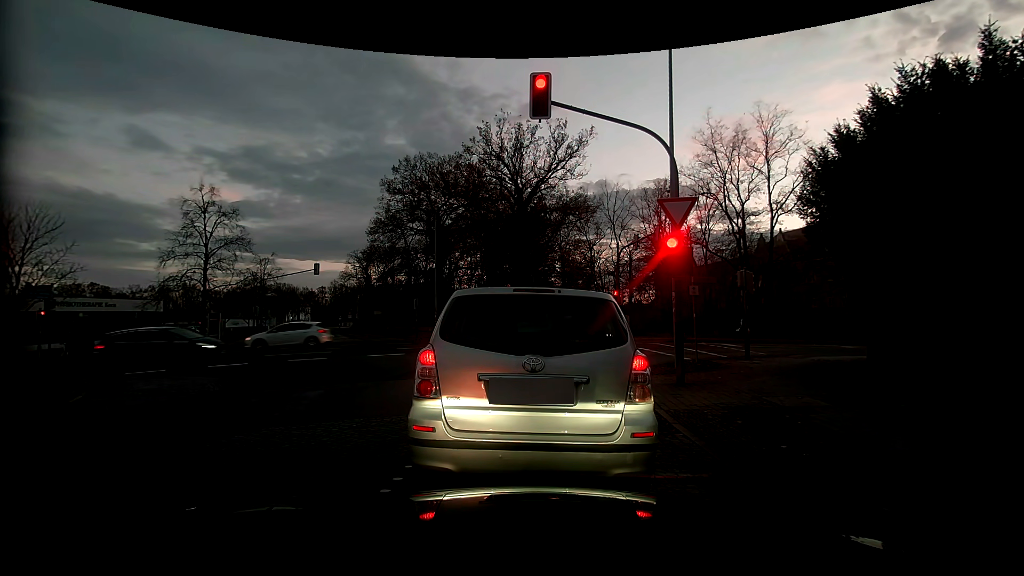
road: residential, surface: sett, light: Dusk
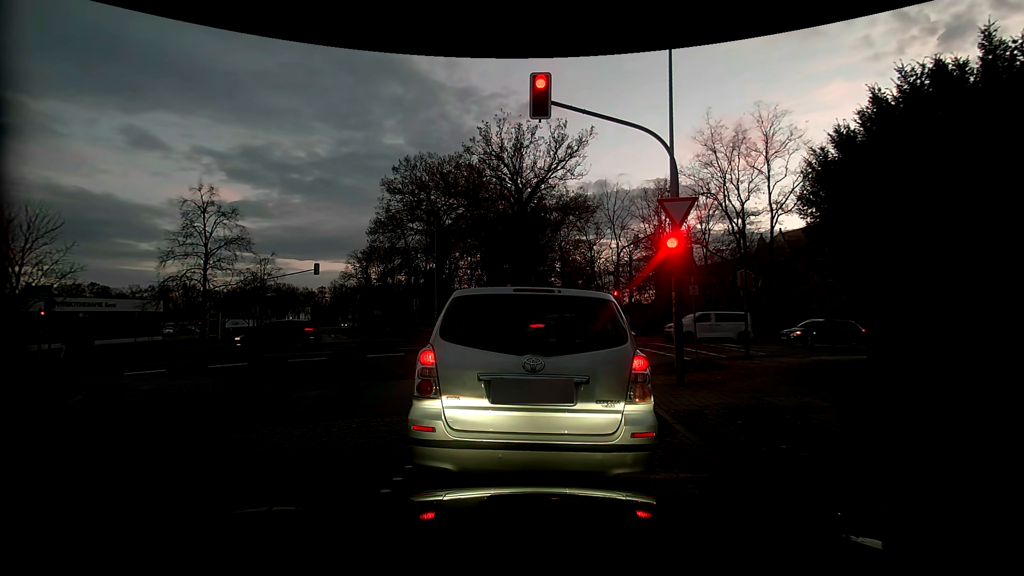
(0.0, 0.0) m; 0°
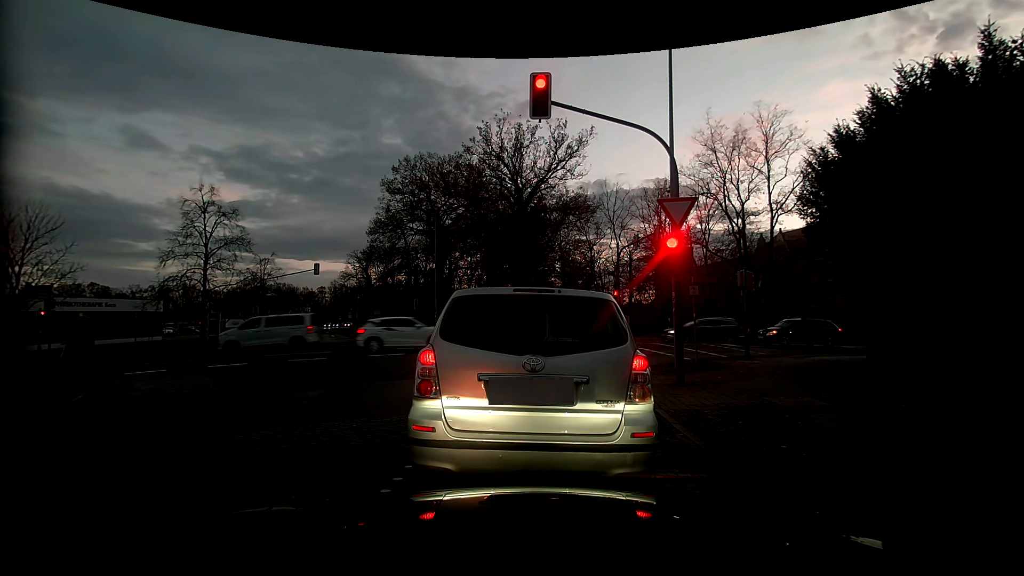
(0.0, 0.0) m; 0°
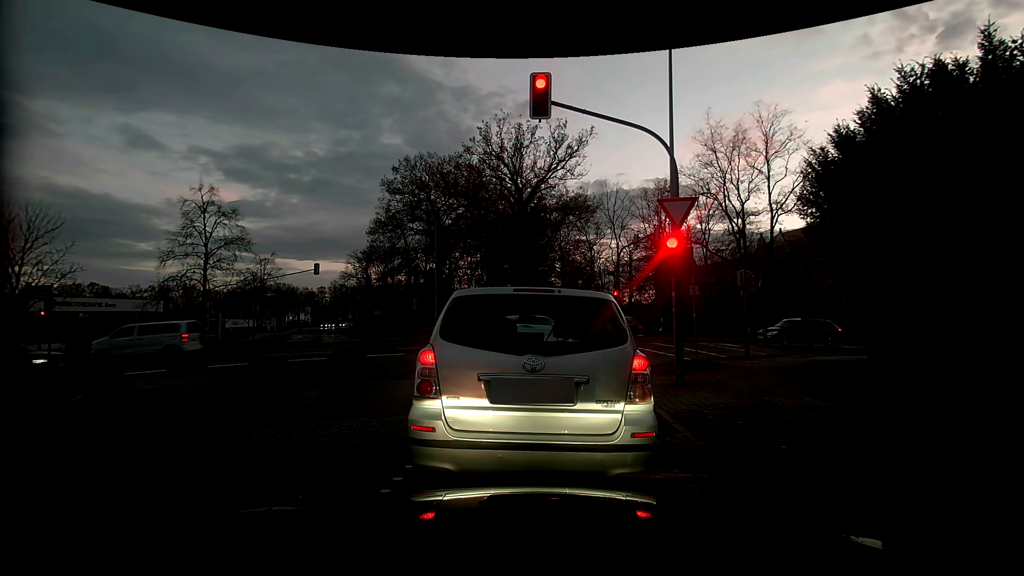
(0.0, 0.0) m; 0°
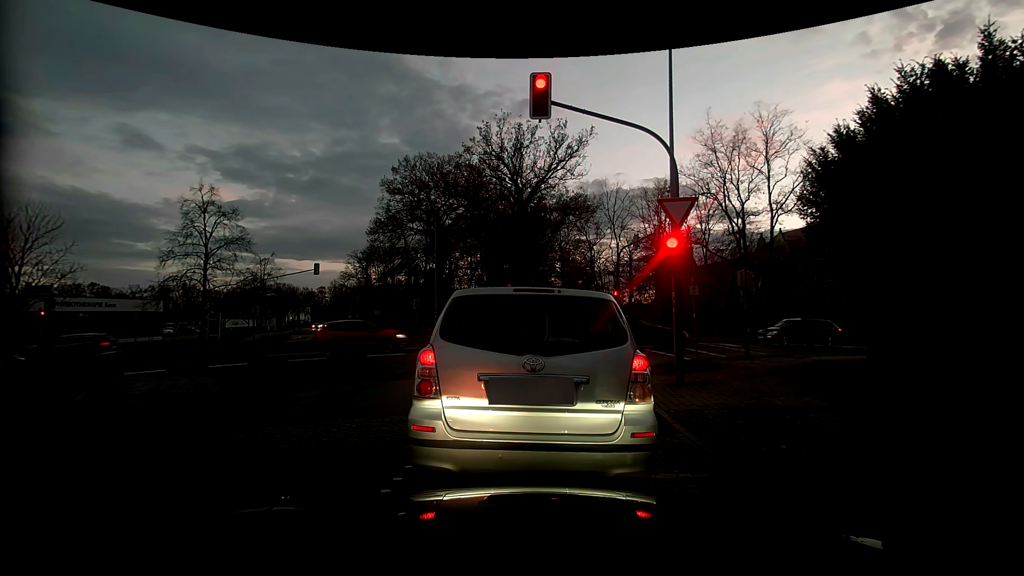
(0.0, 0.0) m; 0°
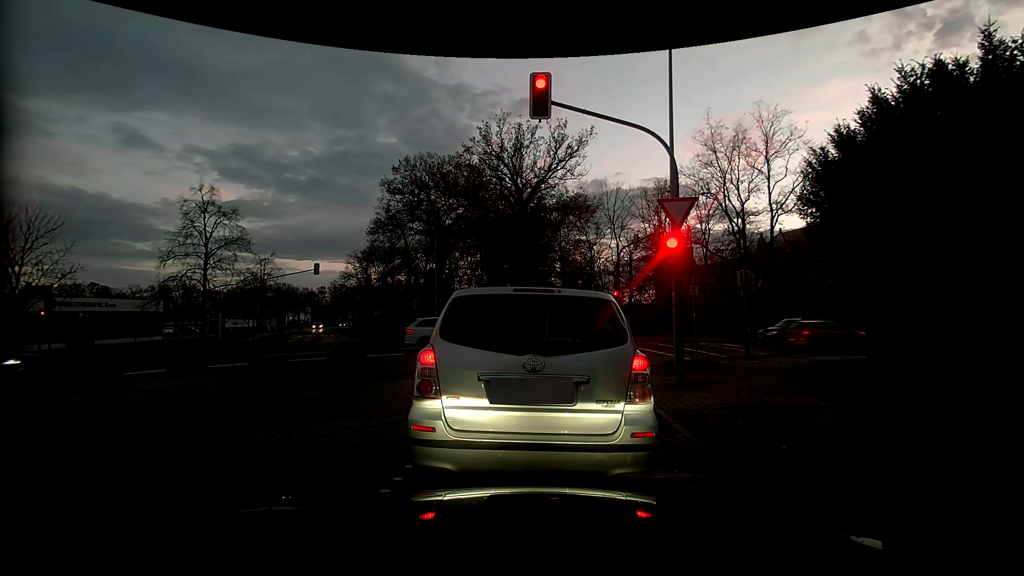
(0.0, 0.0) m; 0°
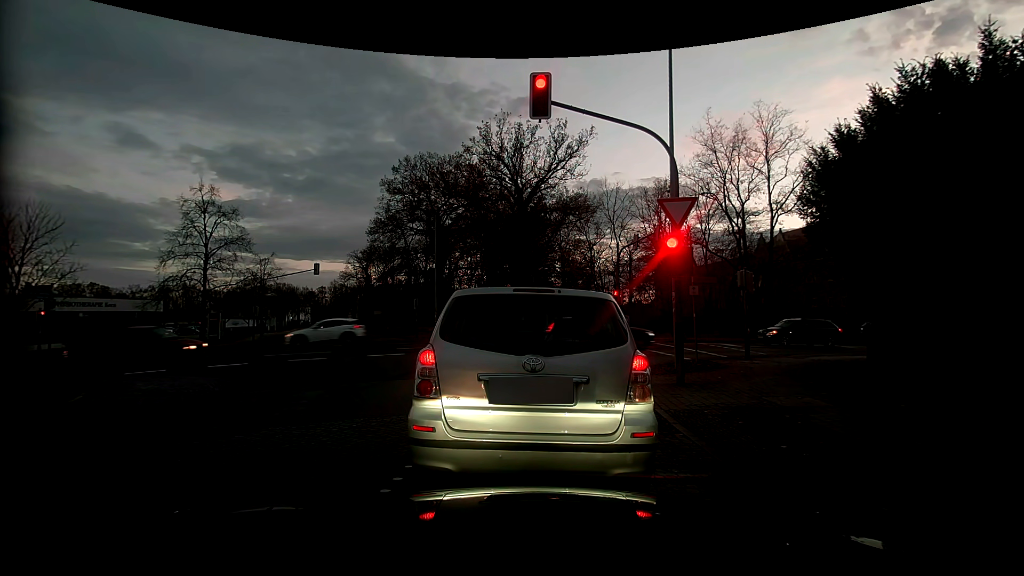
(0.0, 0.0) m; 0°
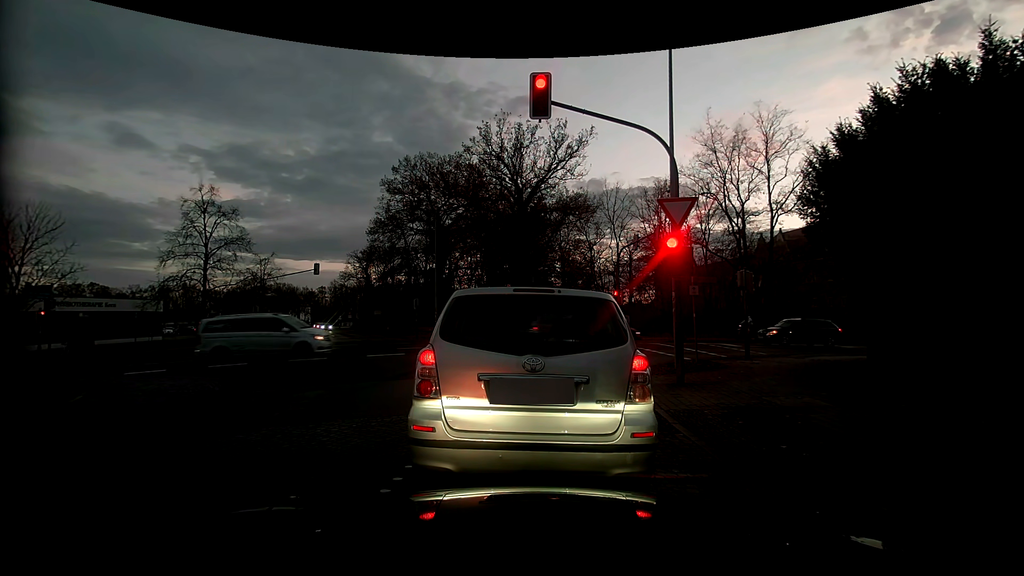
(0.0, 0.0) m; 0°
(0, +10) (-3, +20) (-10, +27) (-20, +29) (-29, +27) (-39, +25) (-49, +23) (-59, +21) (-69, +19) (-78, +17) m
